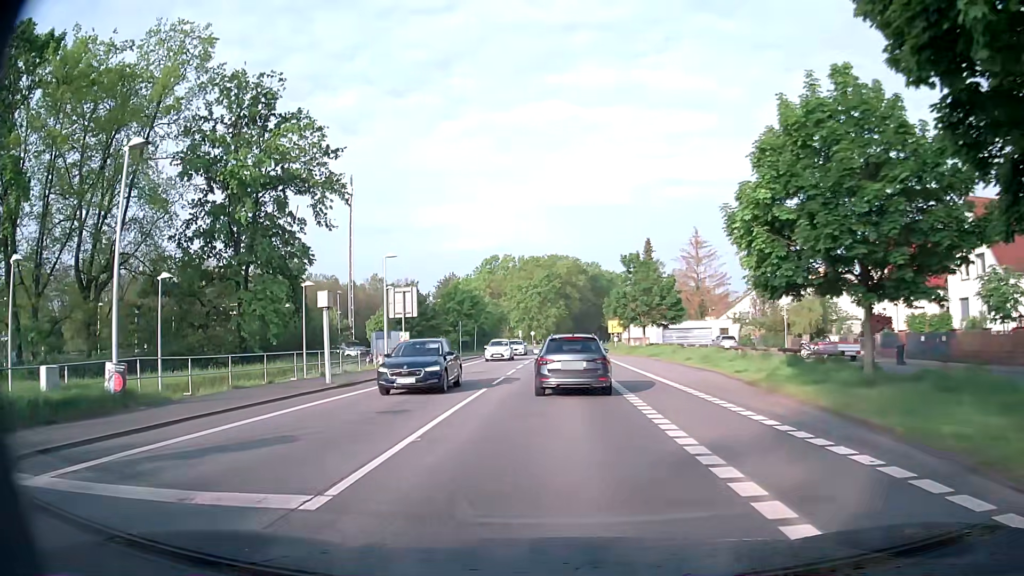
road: secondary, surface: asphalt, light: Day
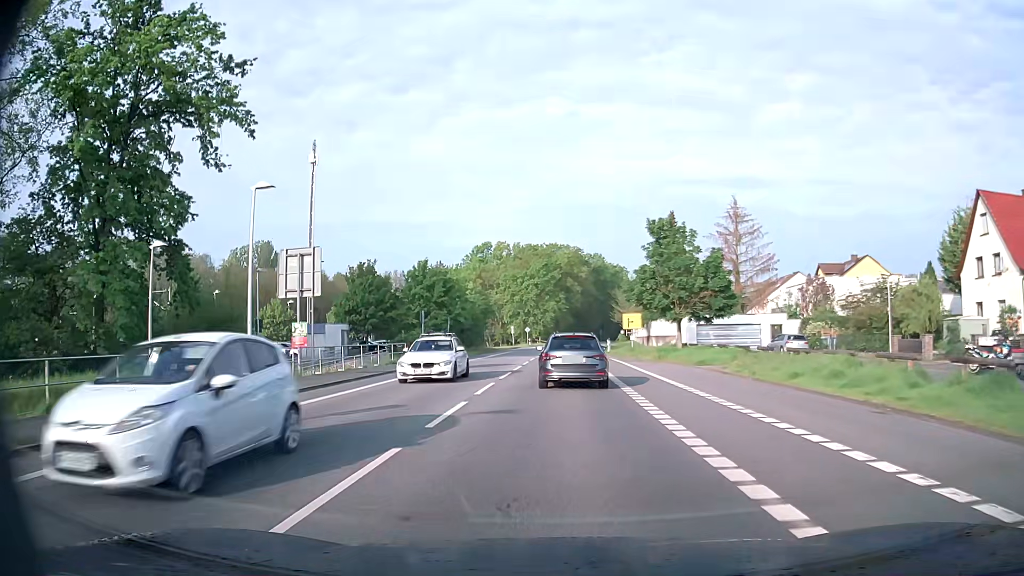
(+0.1, +17.3) m; +1°
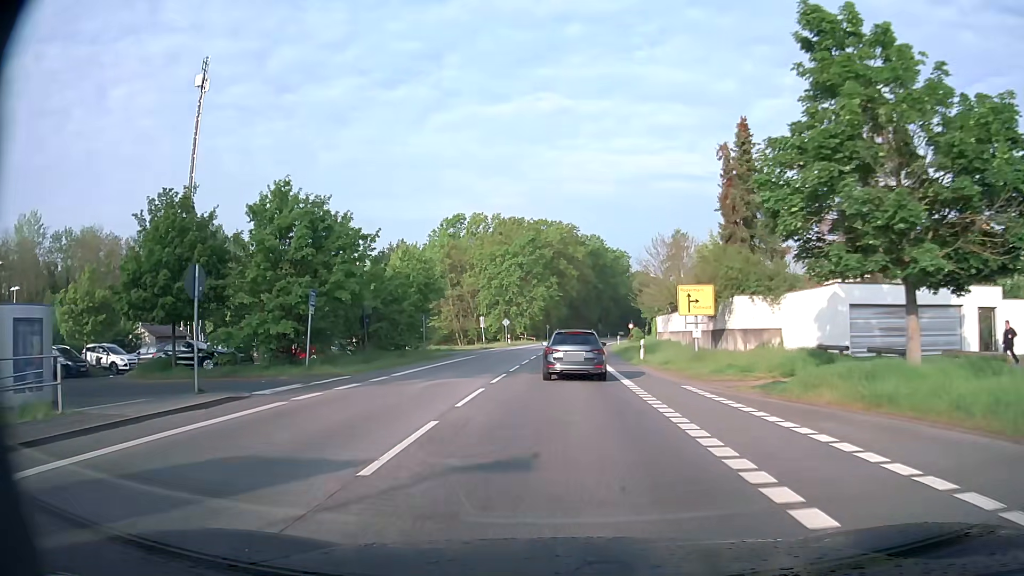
(-0.2, +28.5) m; 0°
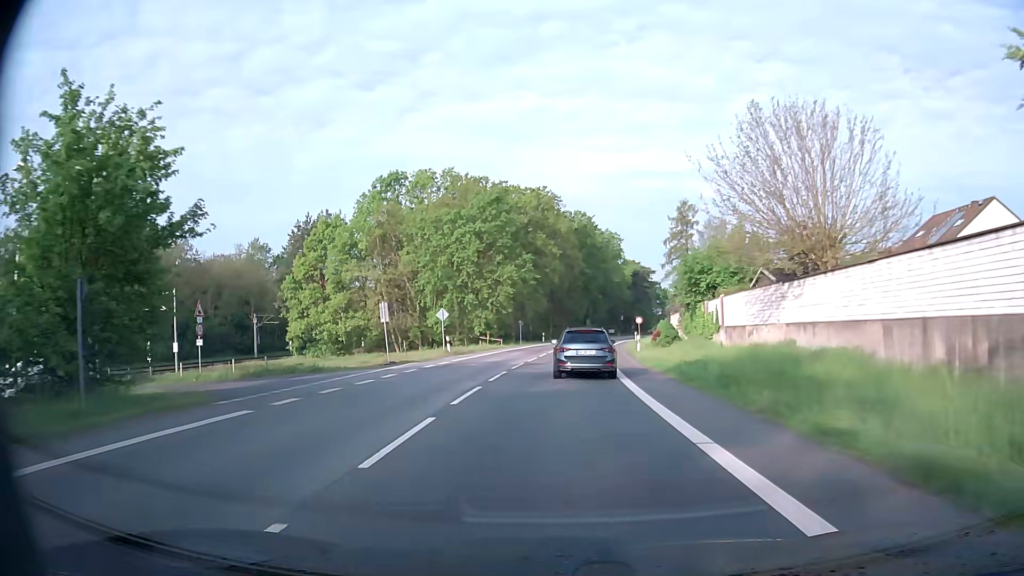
(+0.4, +30.2) m; +2°
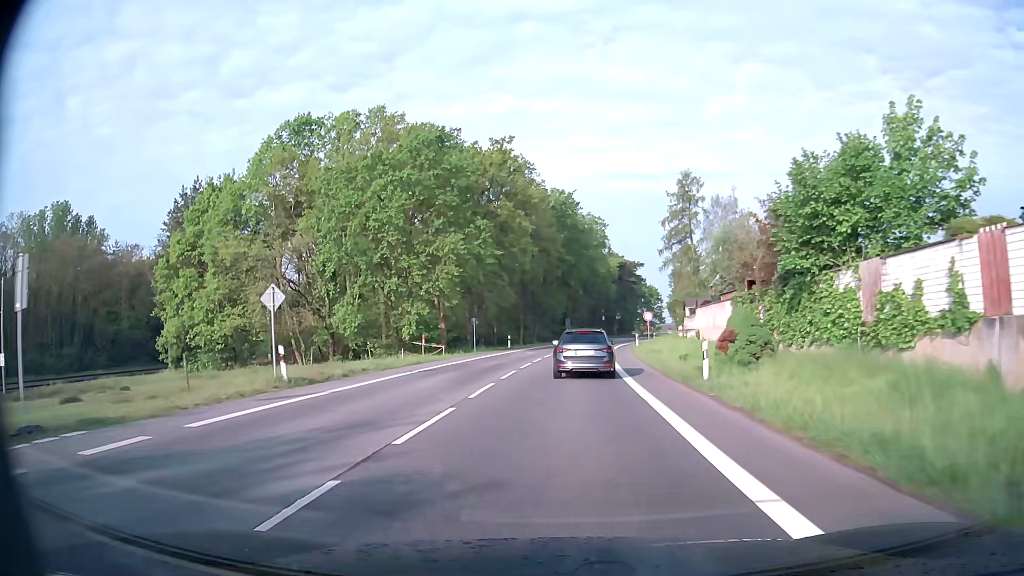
(+0.3, +22.9) m; +2°
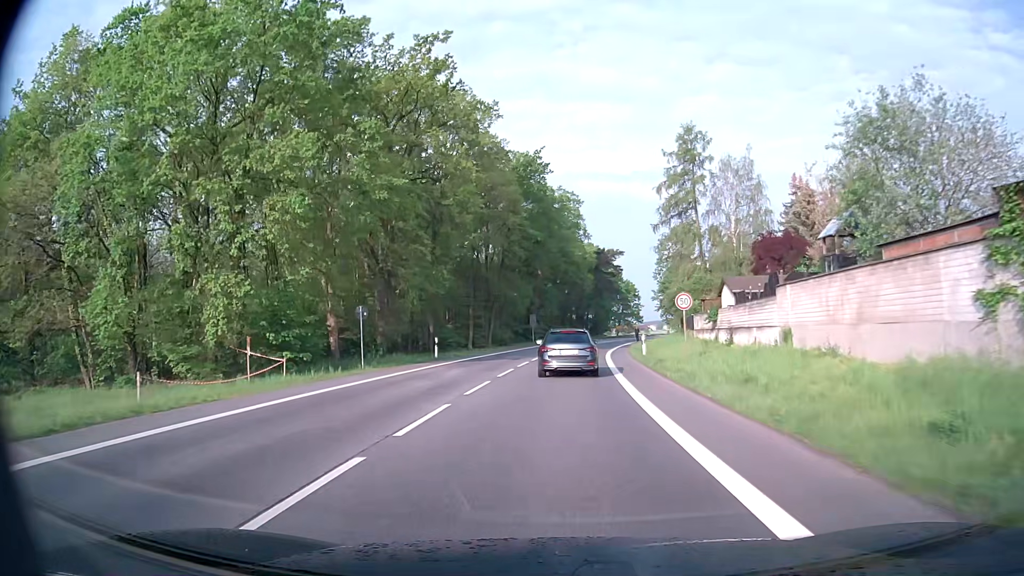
(+0.4, +23.0) m; +3°
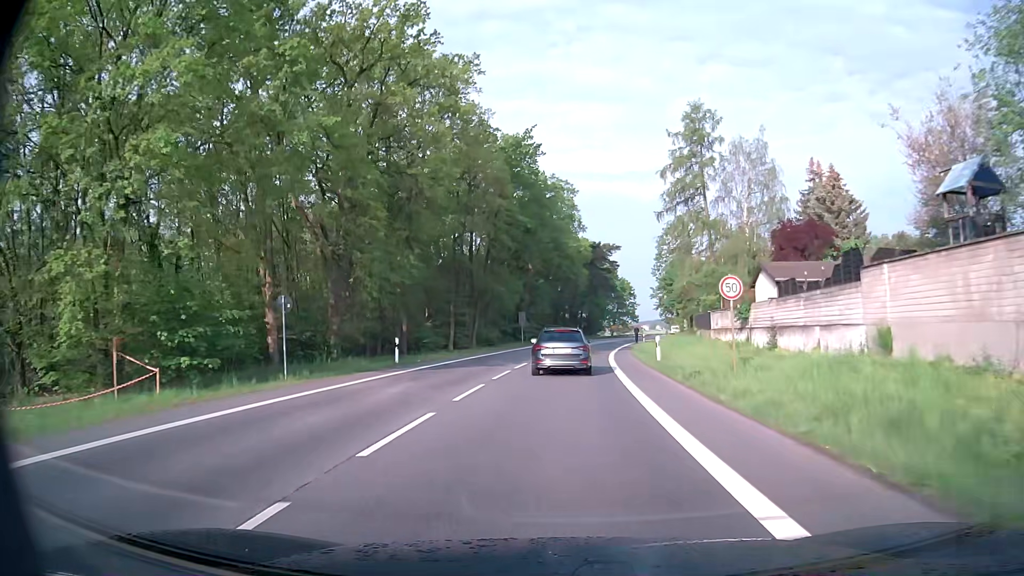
(0.0, +7.7) m; 0°
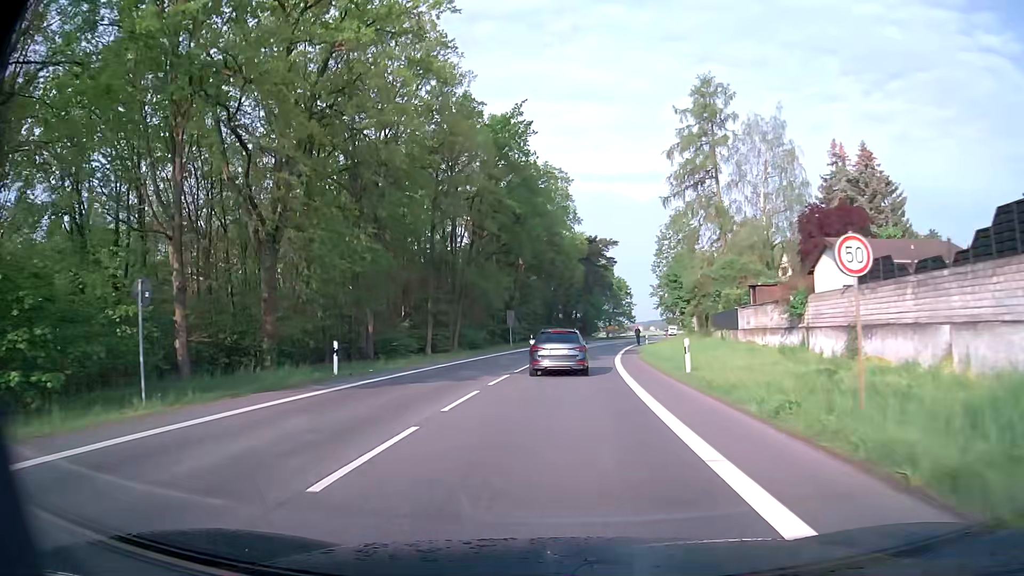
(0.0, +7.7) m; +1°
(0, +10) (0, +20) (+1, +30) (+1, +40) (+2, +50) (+3, +60) (+5, +70) (+7, +80) (+9, +89) (+11, +99) m
